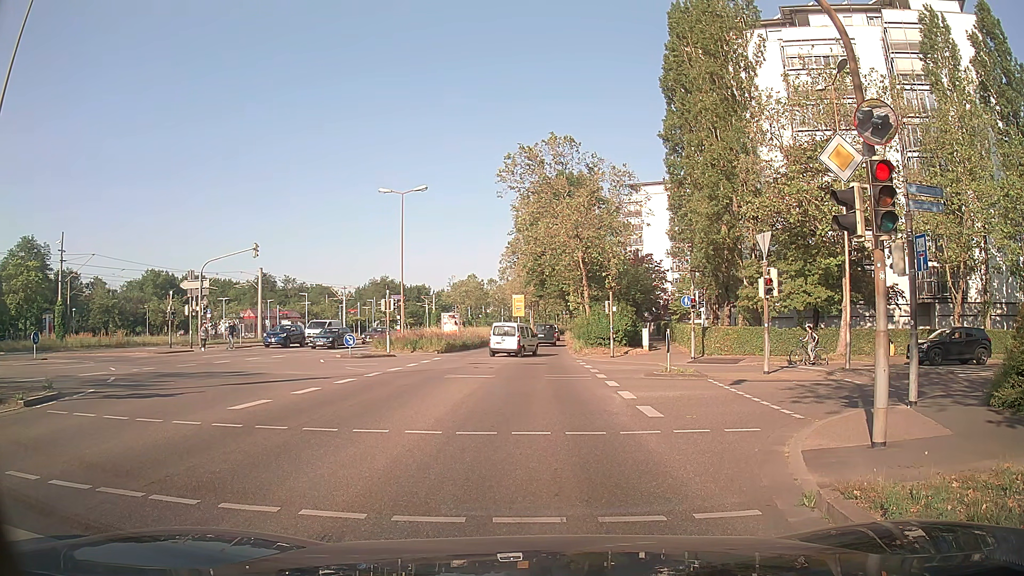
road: secondary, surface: asphalt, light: Day
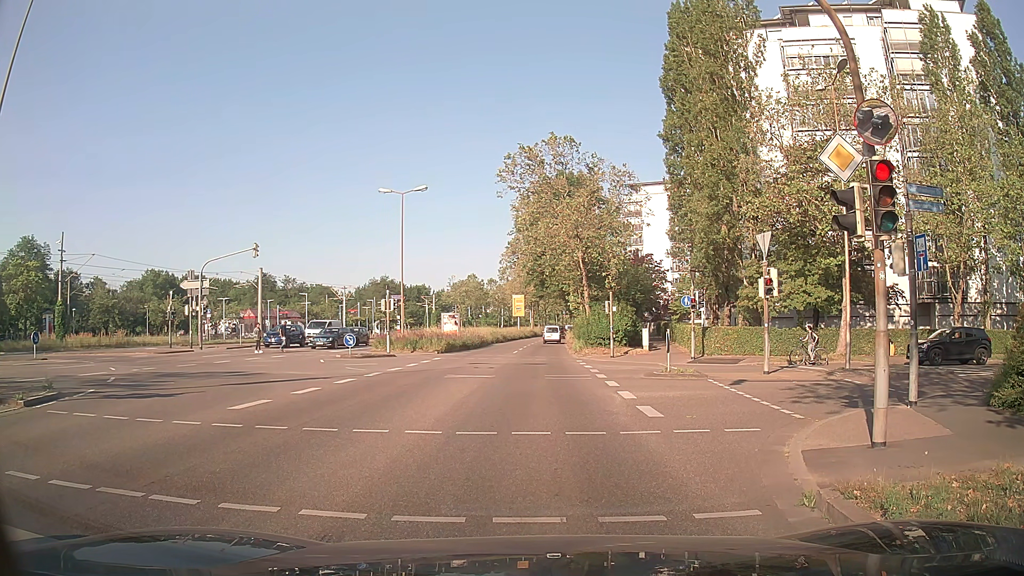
(0.0, 0.0) m; 0°
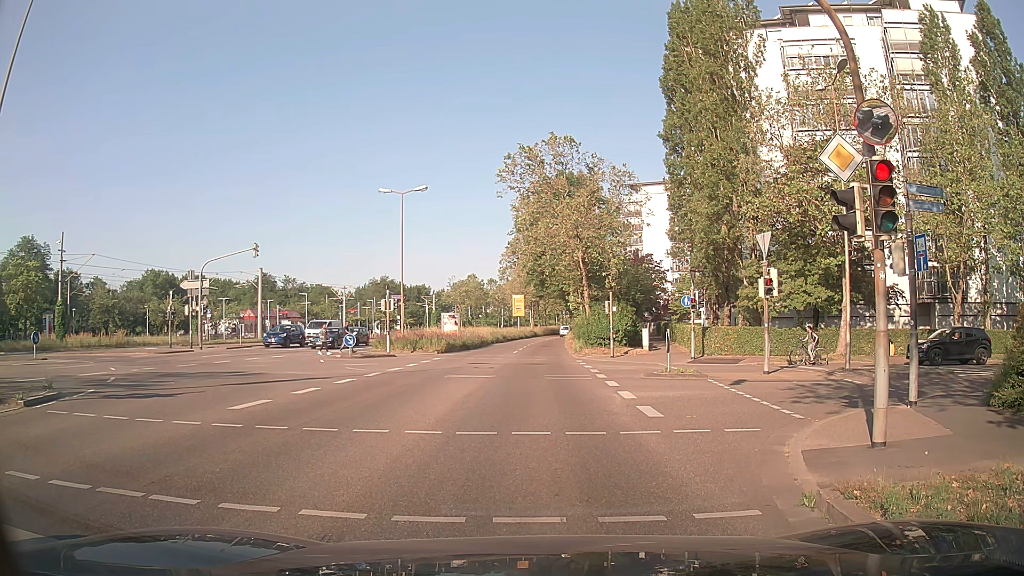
(0.0, 0.0) m; 0°
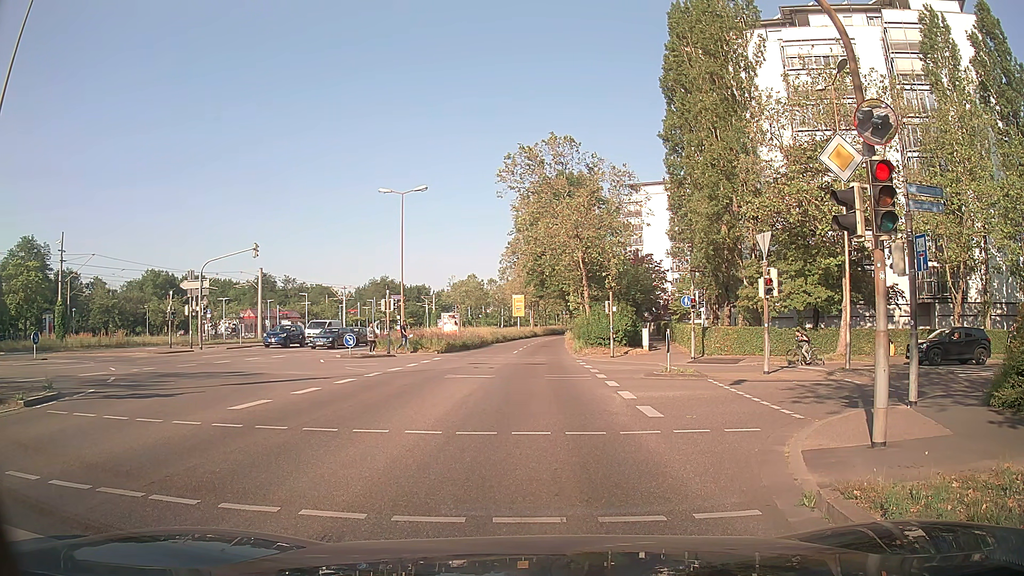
(0.0, 0.0) m; 0°
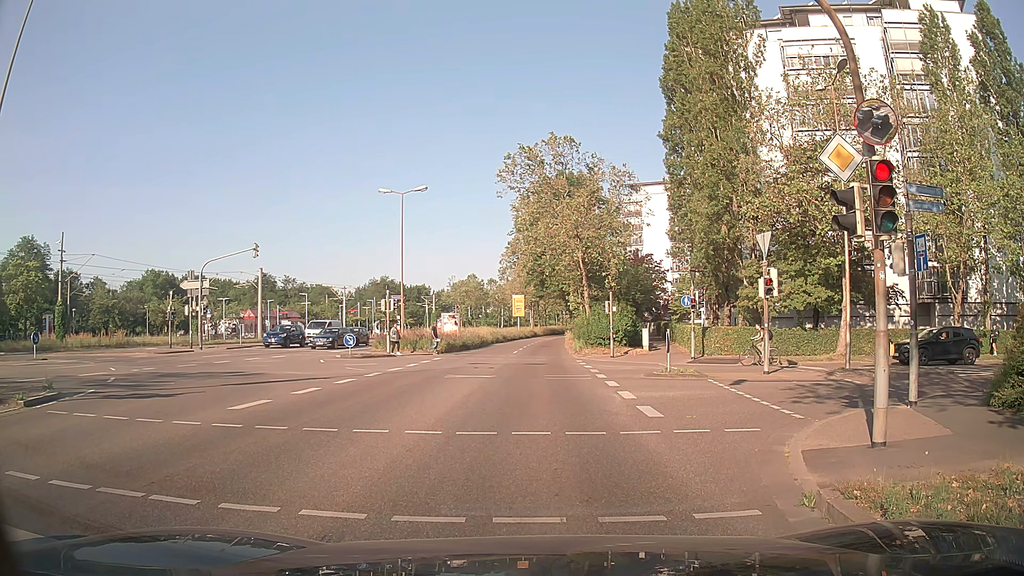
(0.0, 0.0) m; 0°
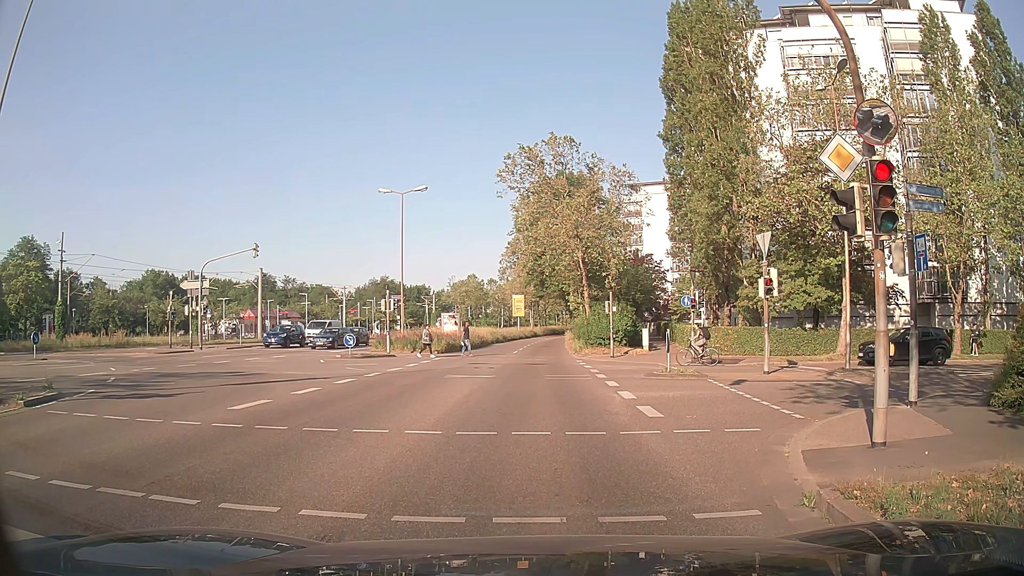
(0.0, 0.0) m; 0°
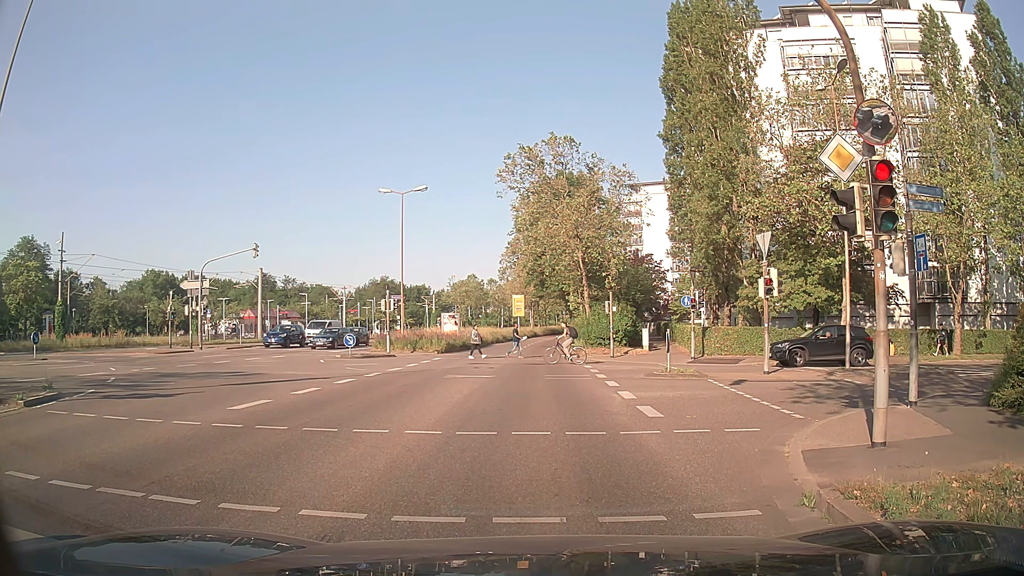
(0.0, 0.0) m; 0°
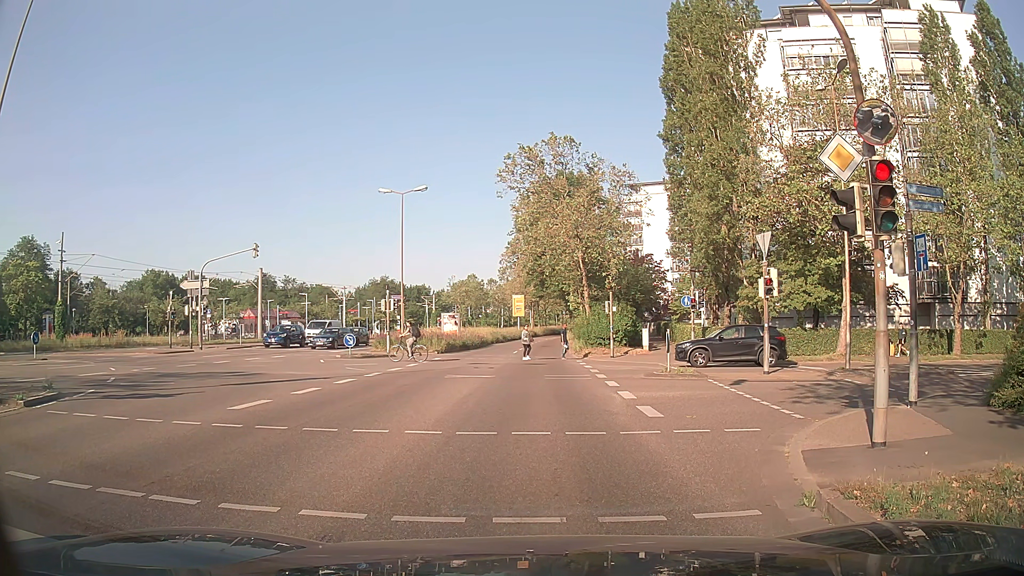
(0.0, 0.0) m; 0°
(0, +10) (-1, +20) (-1, +30) (-1, +40) (-2, +50) (-2, +60) (-2, +70) (-2, +80) (-2, +90) (-1, +100) m
